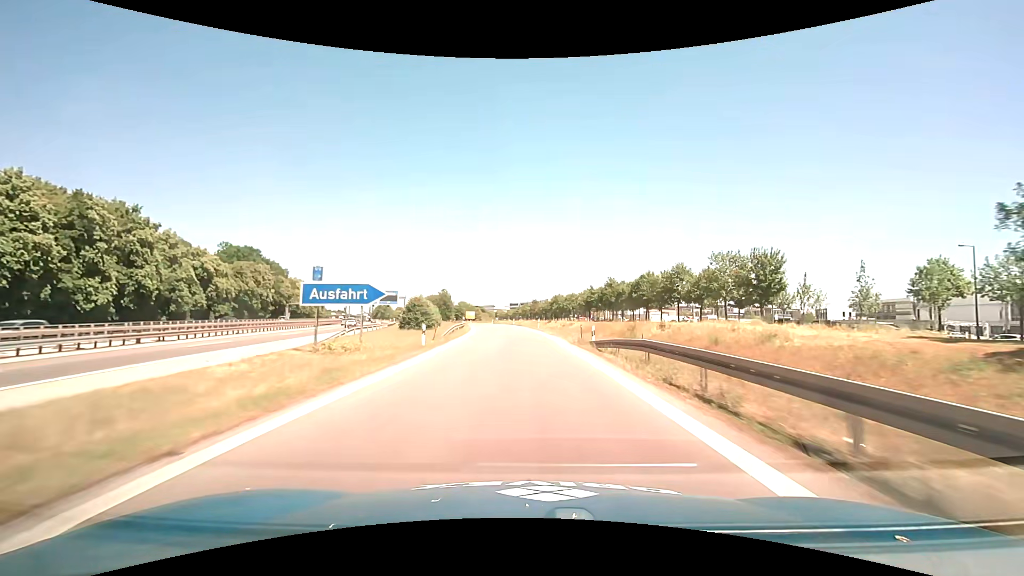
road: motorway_link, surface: asphalt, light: Day
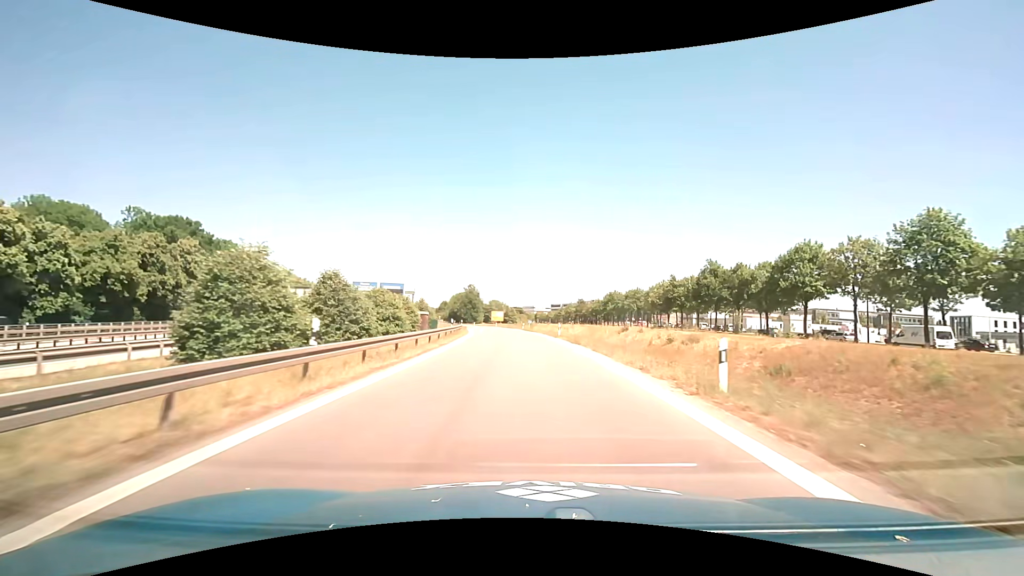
(-1.4, +43.7) m; -5°
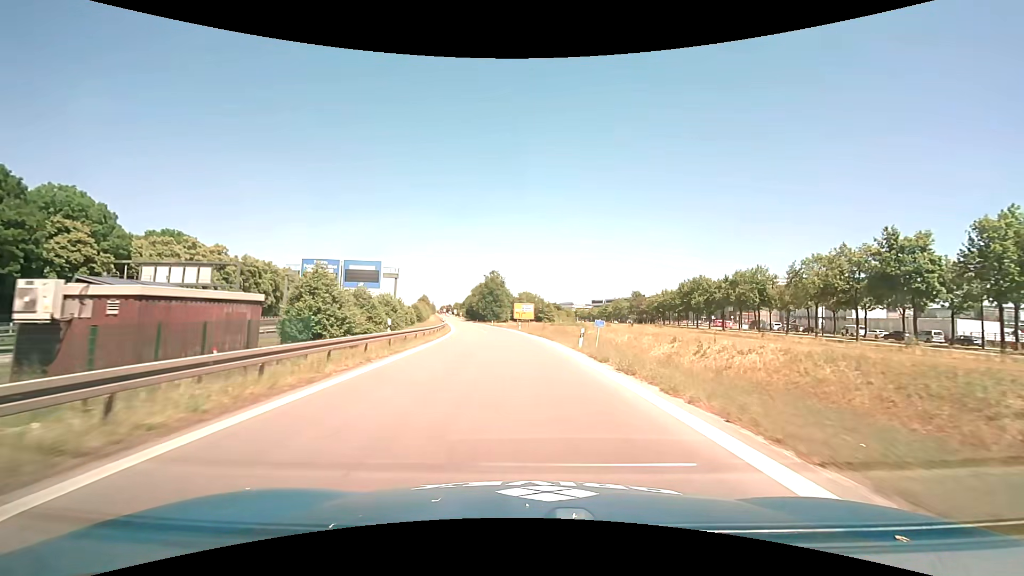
(-1.5, +48.1) m; -4°
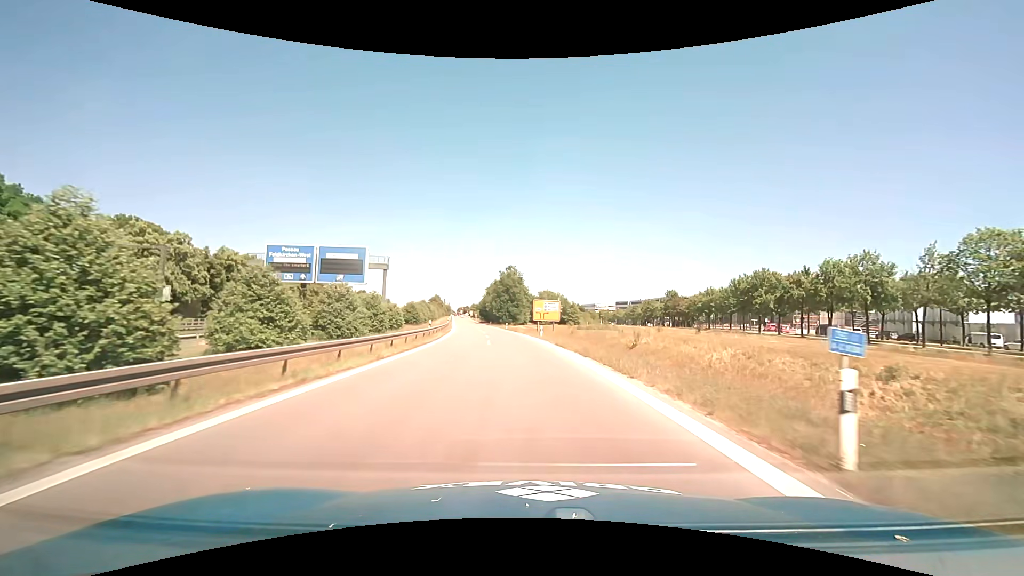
(-0.4, +18.7) m; -2°
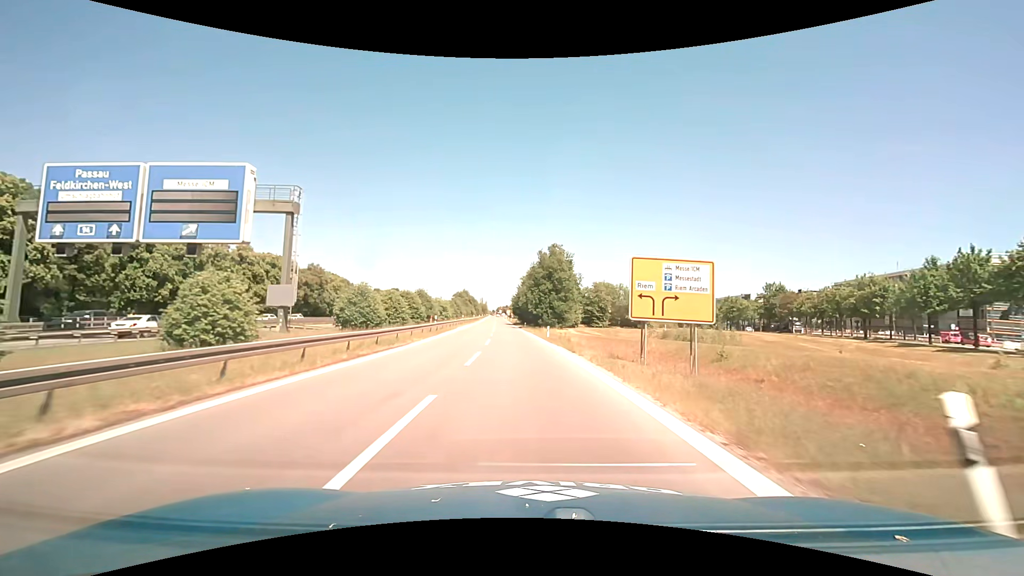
(-1.2, +38.3) m; -5°
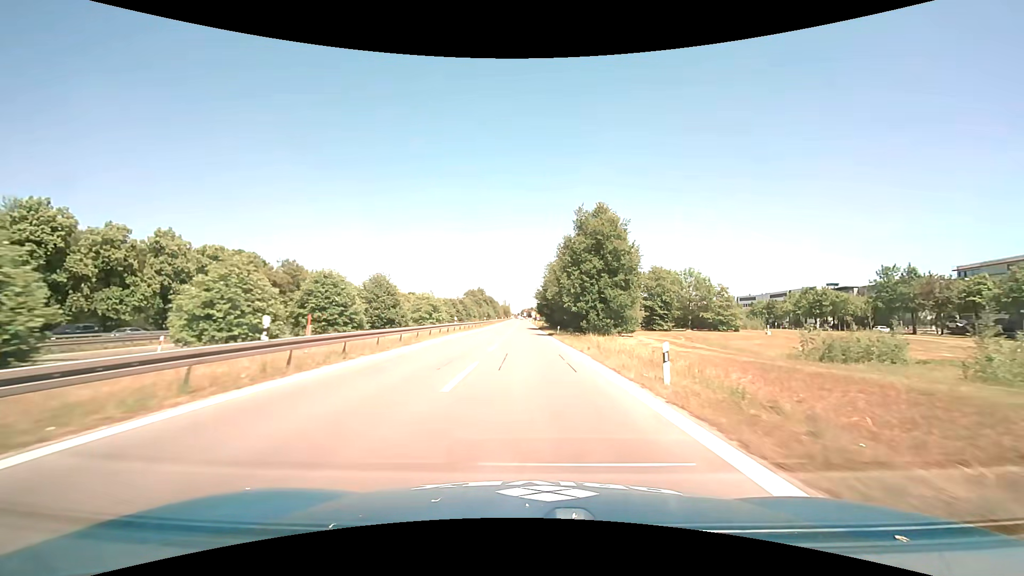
(-0.7, +29.9) m; -3°
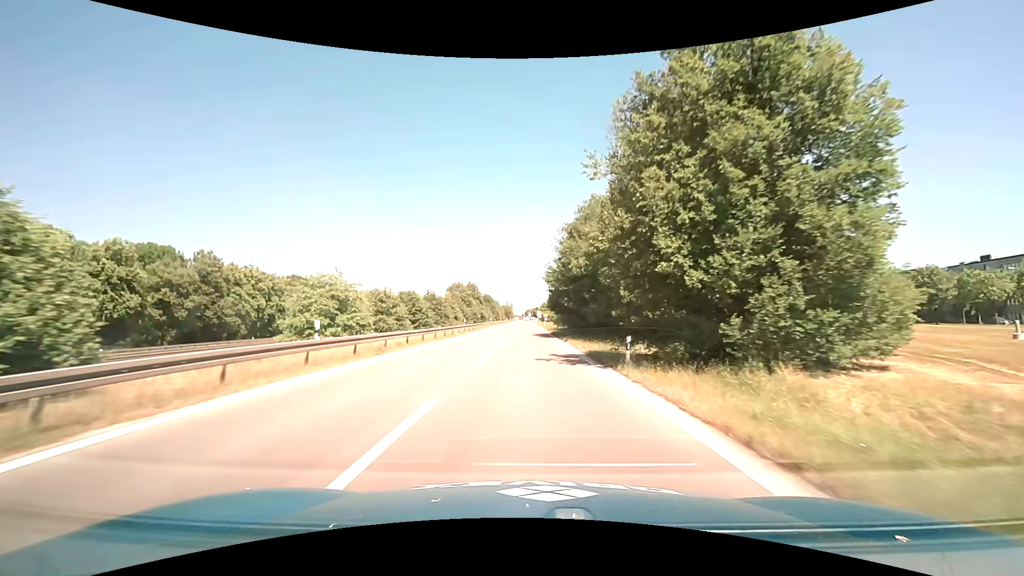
(-0.3, +31.0) m; -1°
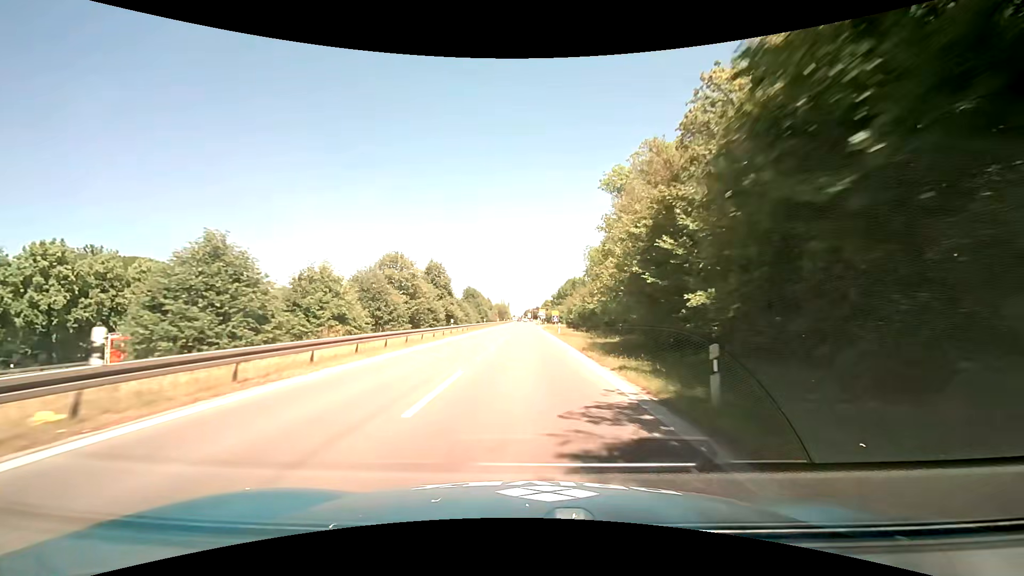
(-0.1, +42.9) m; 0°
(0, +10) (0, +20) (0, +30) (0, +40) (0, +50) (0, +60) (0, +70) (0, +80) (0, +90) (0, +100) m
